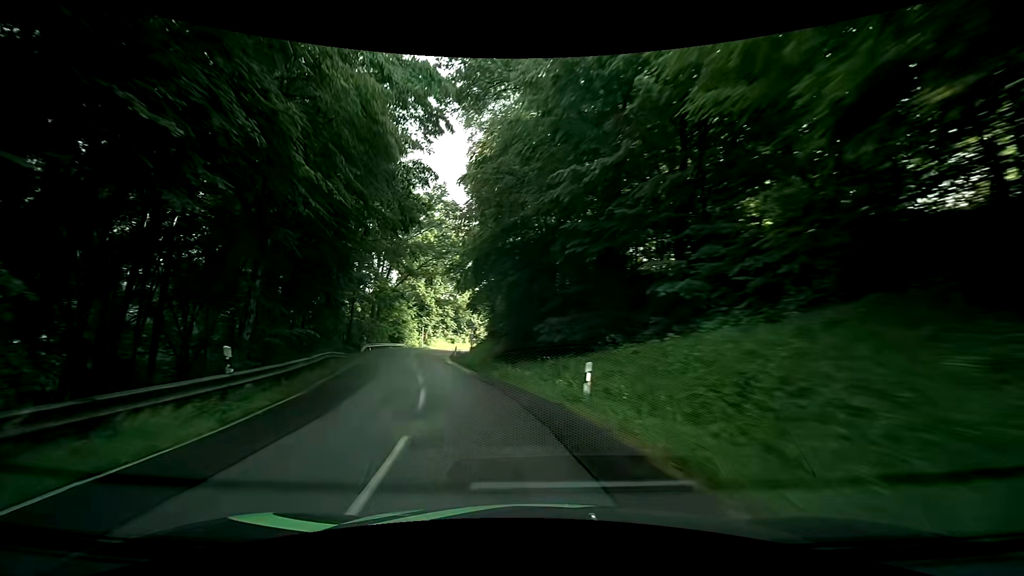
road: tertiary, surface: asphalt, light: Day
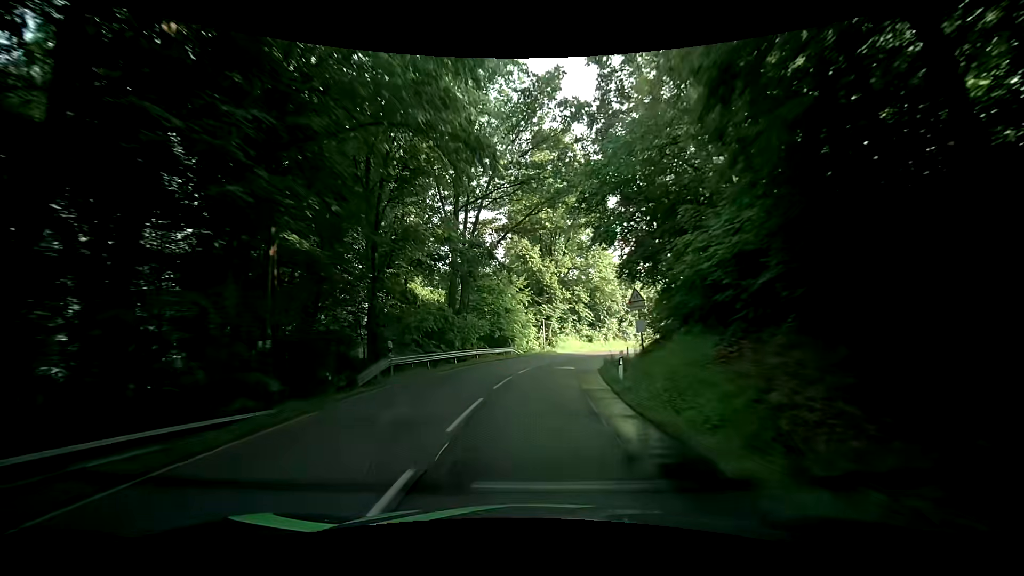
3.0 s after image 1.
(-4.4, +26.7) m; -16°
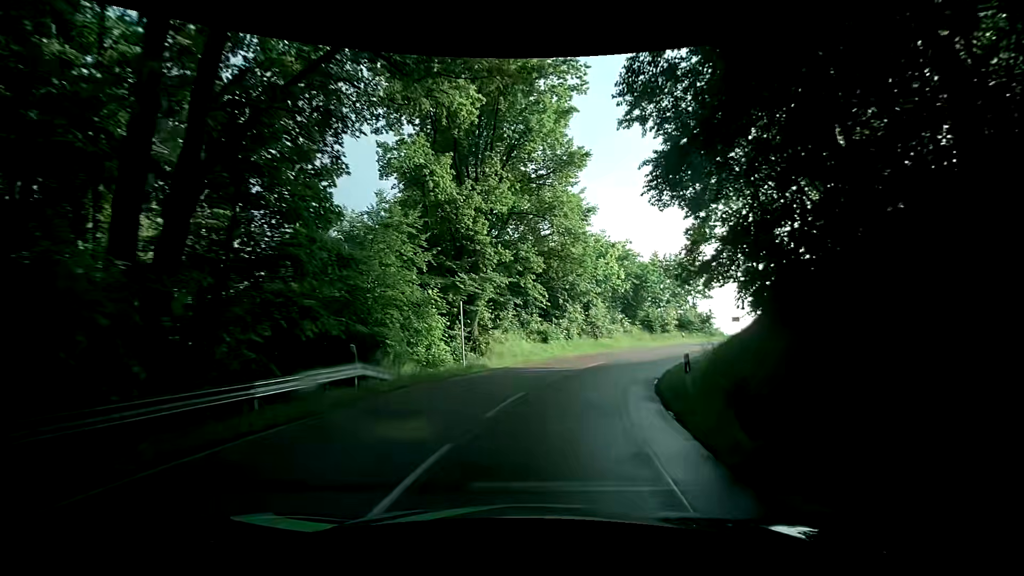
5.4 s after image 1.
(+0.9, +23.3) m; +6°
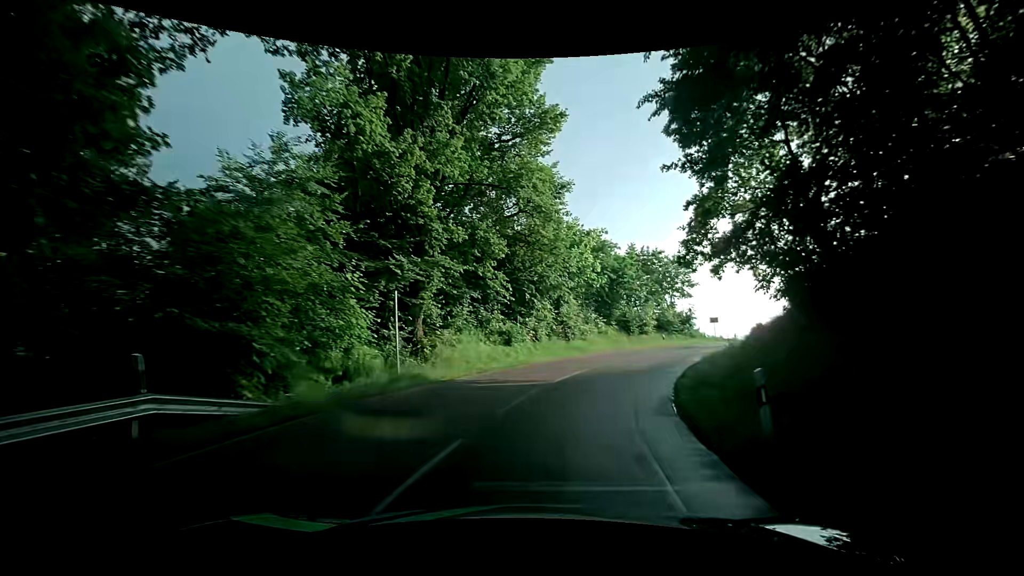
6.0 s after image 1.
(+0.3, +5.8) m; +3°
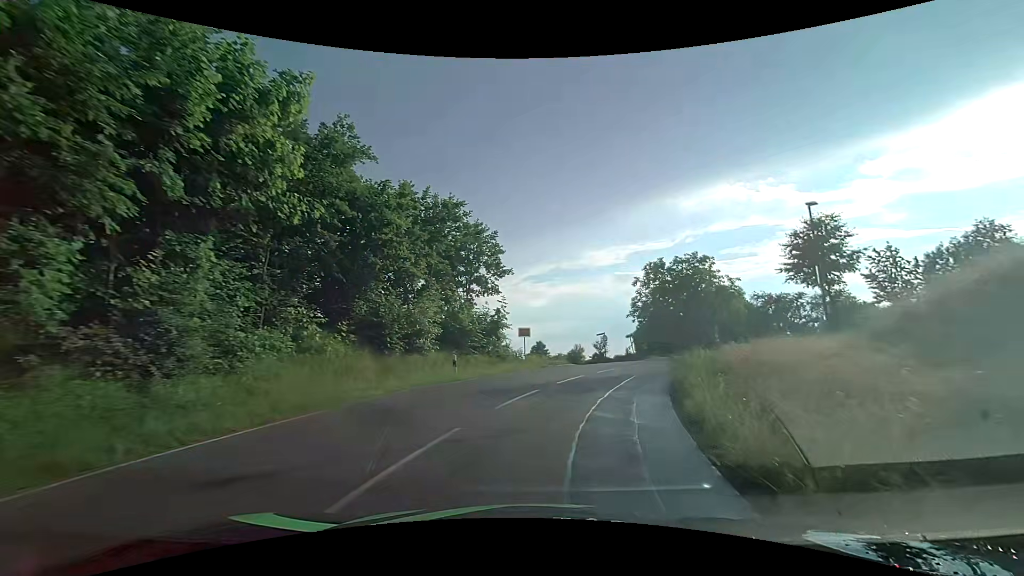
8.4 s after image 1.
(+5.3, +22.0) m; +28°
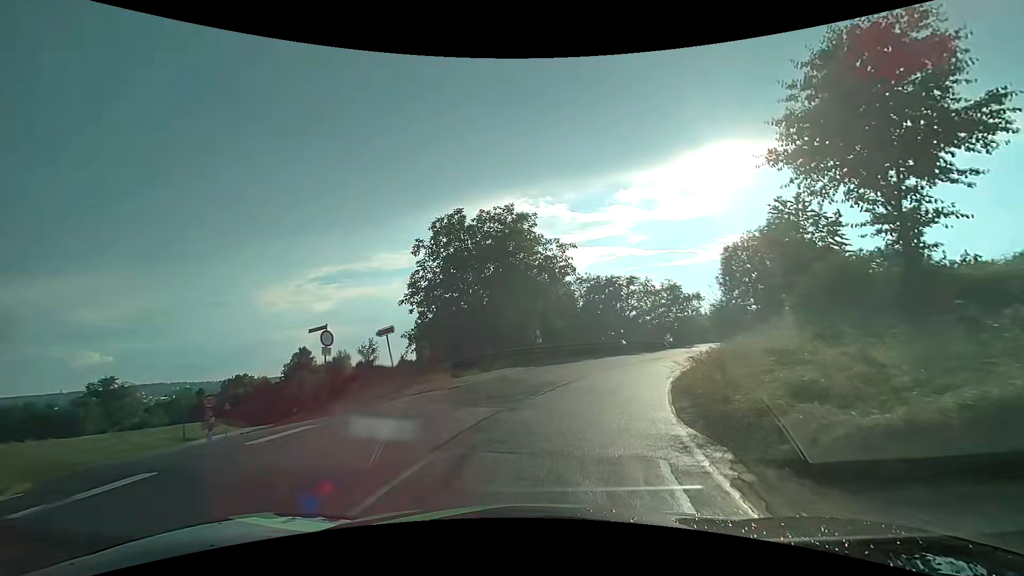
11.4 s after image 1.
(+5.0, +24.5) m; +24°
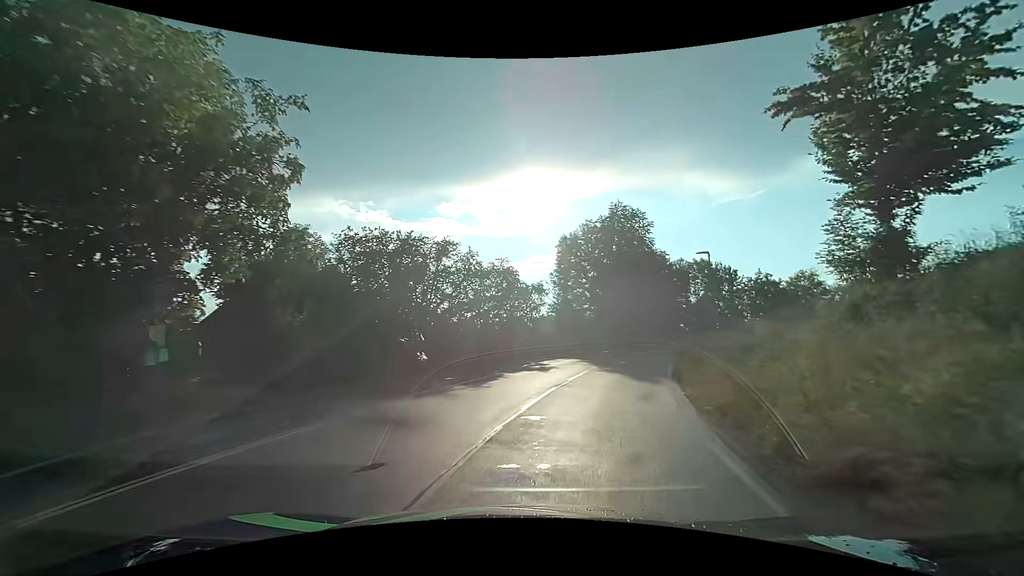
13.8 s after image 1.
(+3.8, +21.9) m; +21°
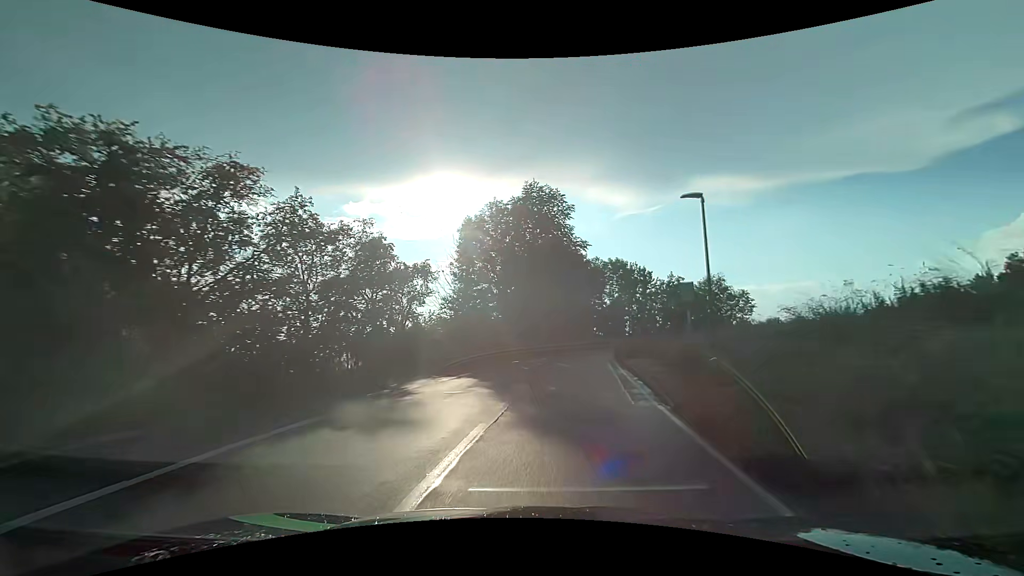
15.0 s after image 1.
(+1.1, +11.9) m; +10°
(0, +10) (+2, +20) (+3, +30) (+4, +40) (+6, +50) (+8, +59) (+11, +69) (+15, +78) (+20, +87) (+26, +95) m
